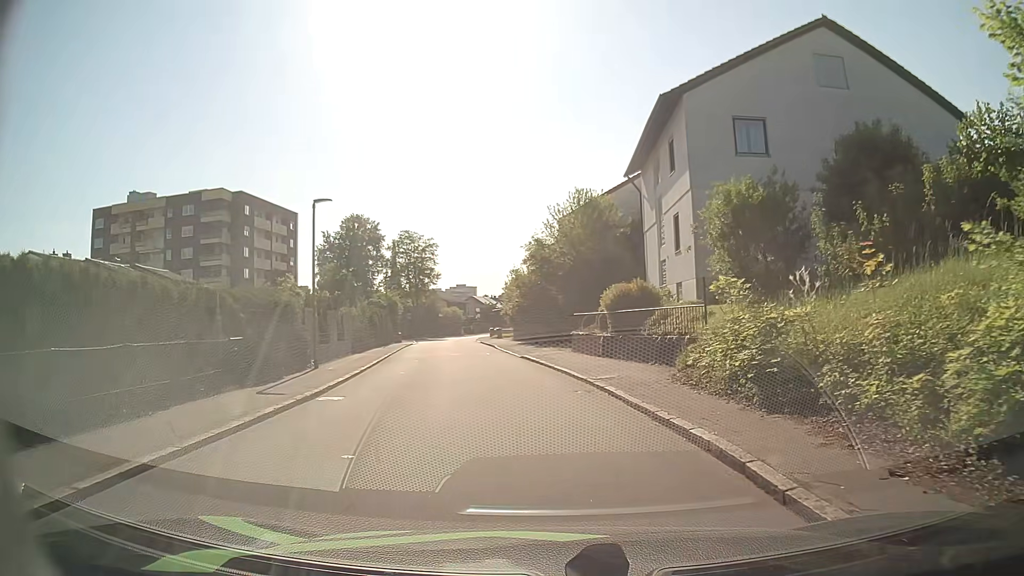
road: residential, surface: asphalt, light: Day
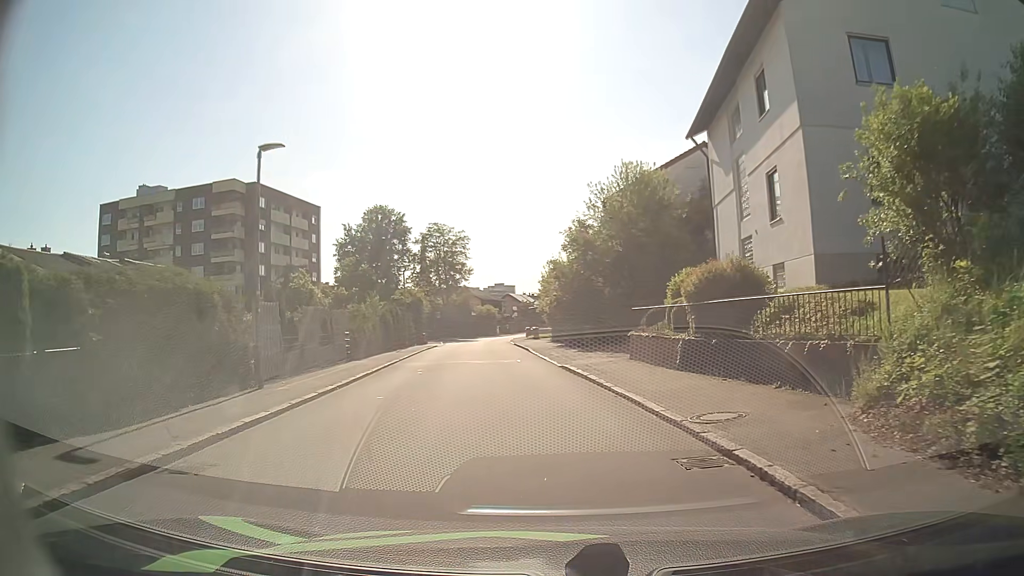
(-0.1, +6.9) m; -3°
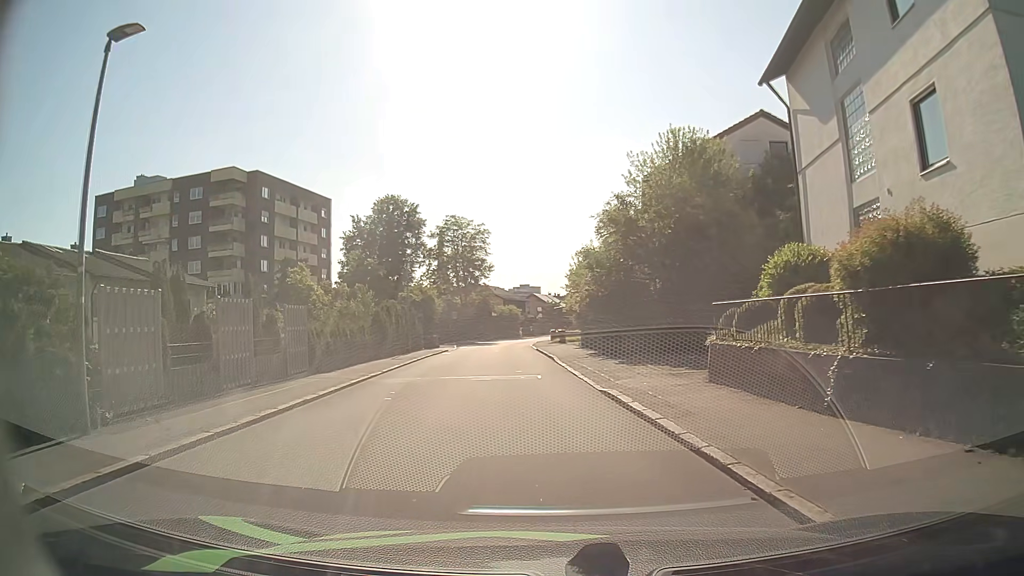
(-0.1, +6.9) m; -2°
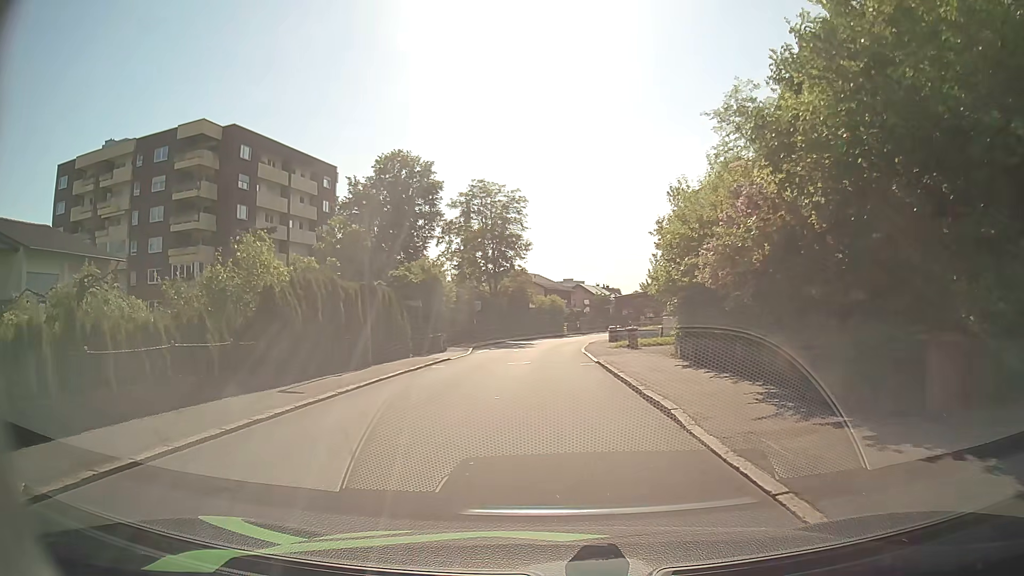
(-0.6, +17.0) m; -3°
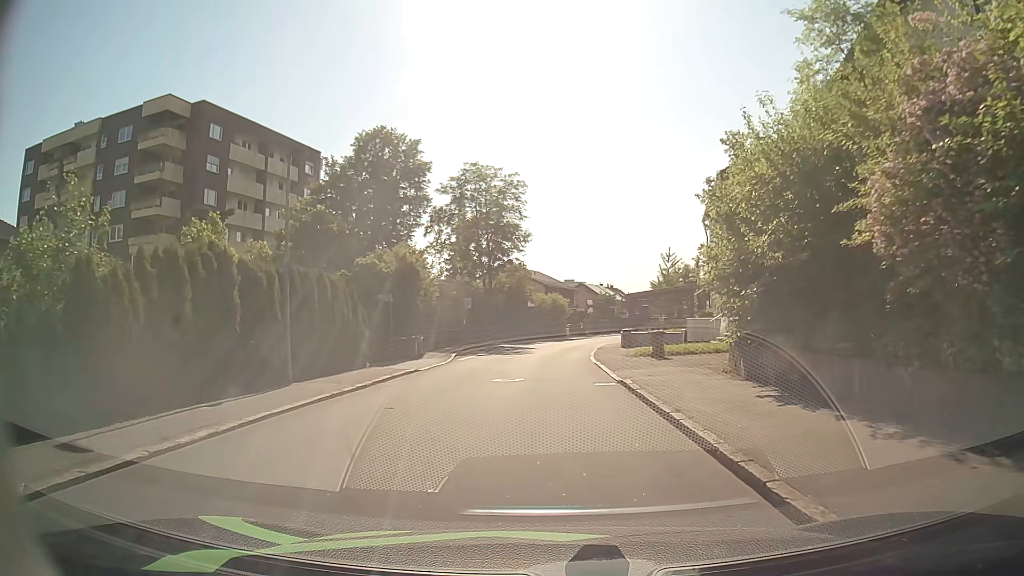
(0.0, +6.8) m; -1°
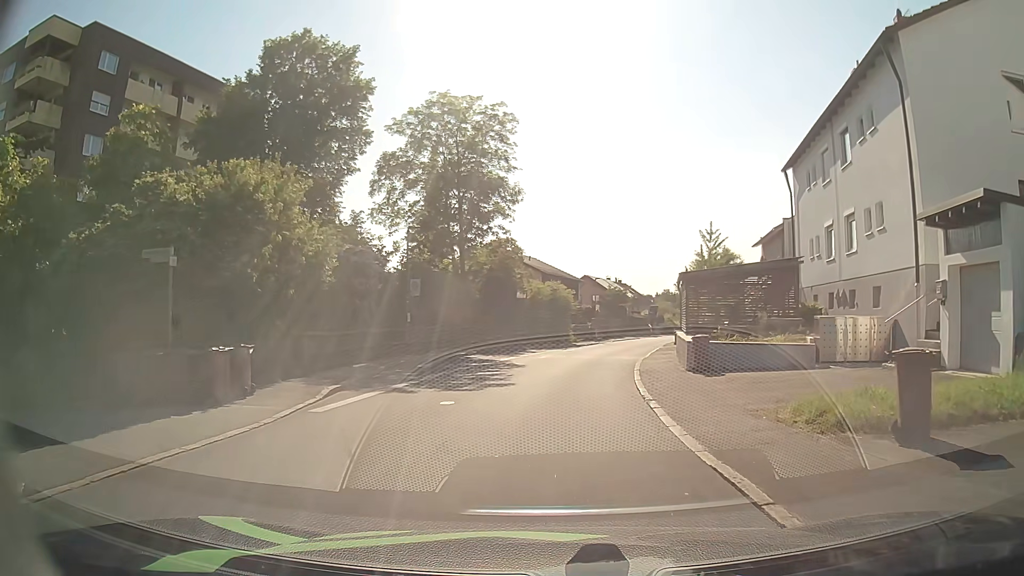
(+0.1, +17.1) m; +1°
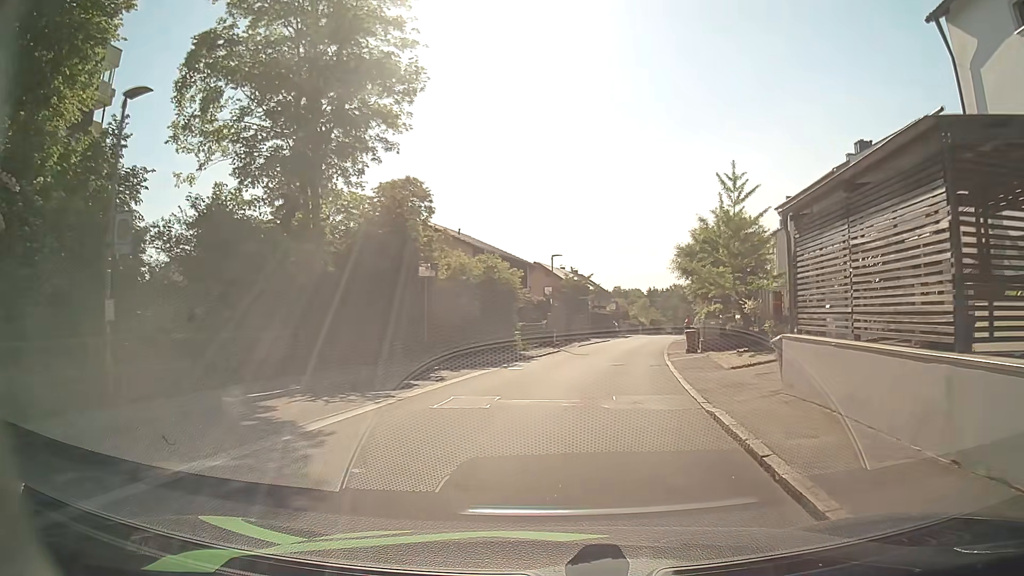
(+0.5, +17.3) m; +4°
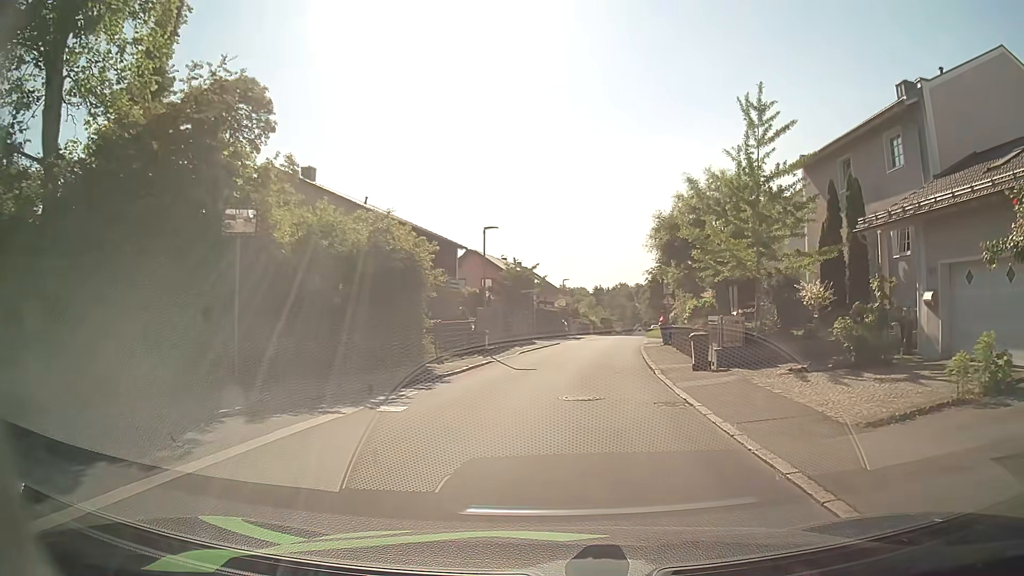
(+0.5, +10.5) m; +5°
(0, +10) (+1, +20) (+2, +30) (+3, +40) (+5, +50) (+6, +60) (+7, +70) (+8, +79) (+10, +89) (+11, +99) m
